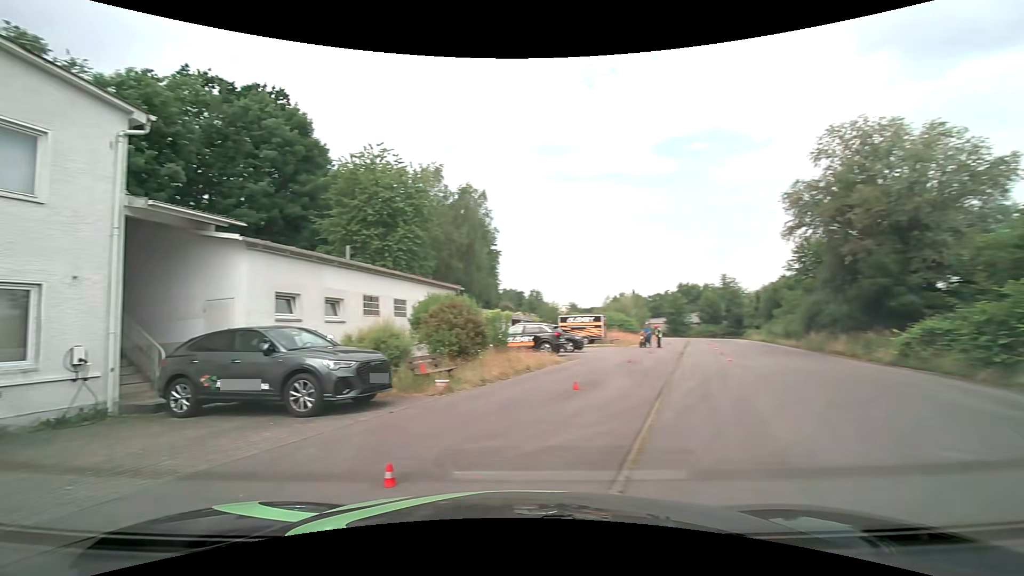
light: Day
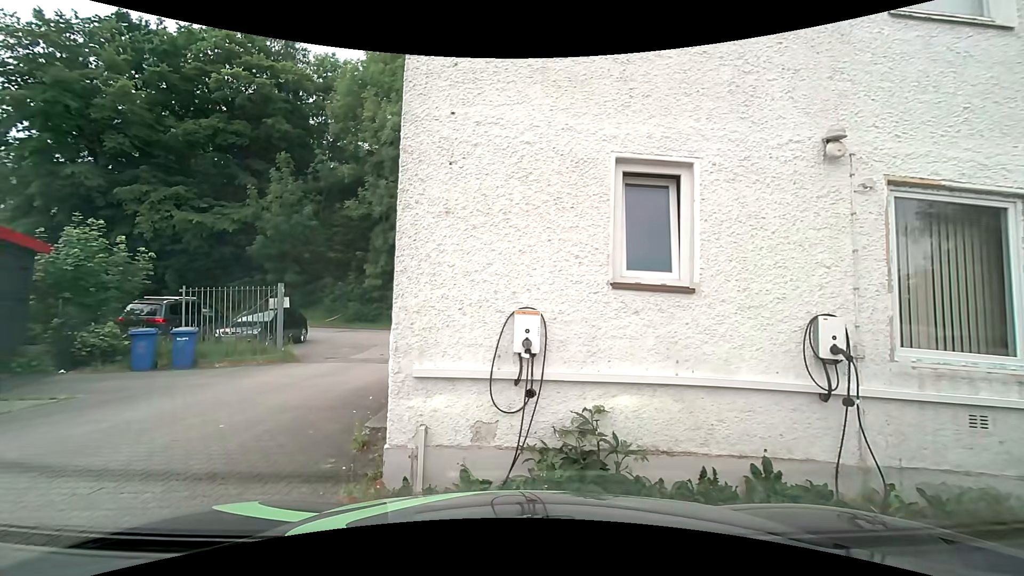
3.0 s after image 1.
(-4.4, +5.0) m; -75°
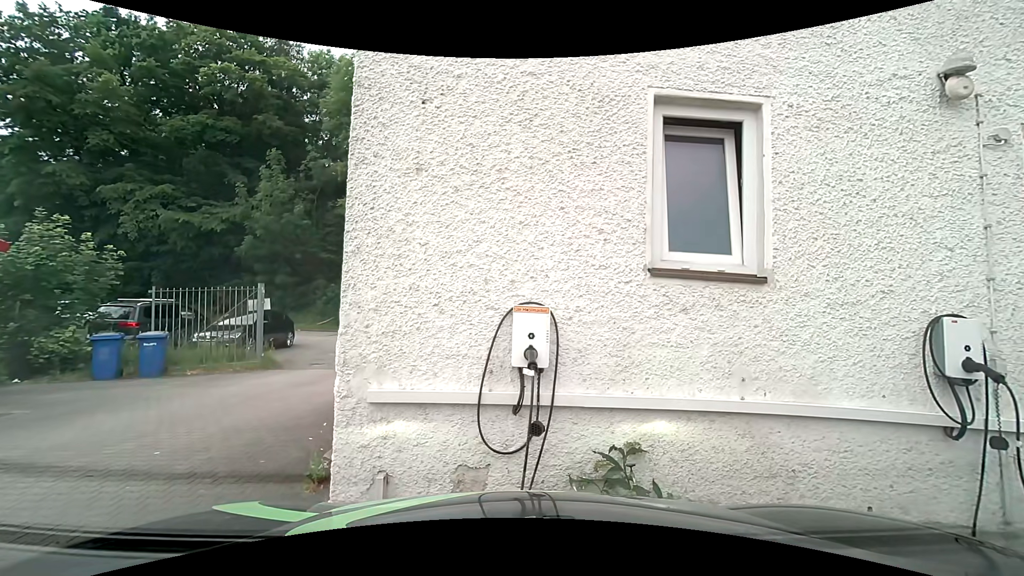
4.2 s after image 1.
(0.0, +1.1) m; 0°
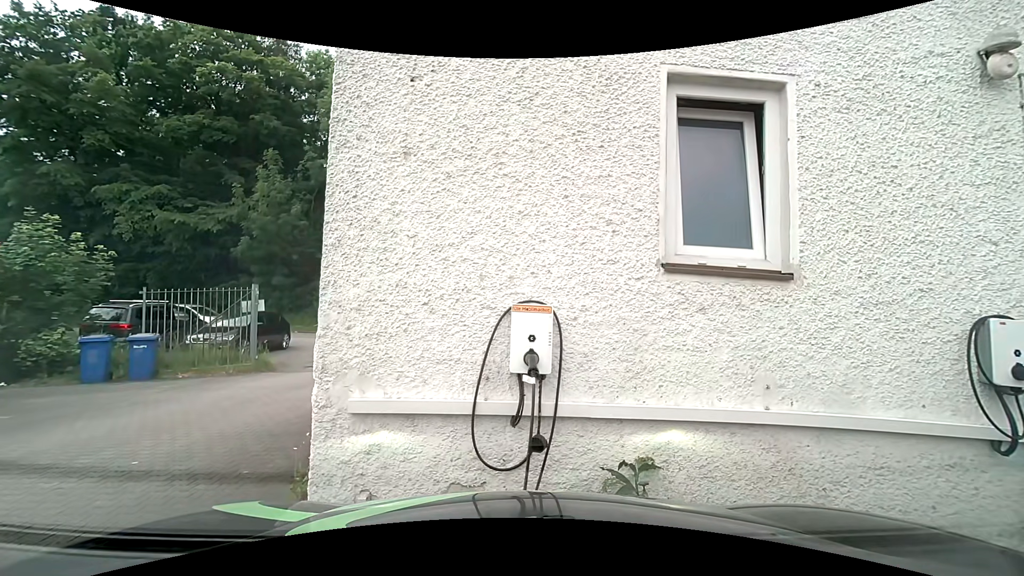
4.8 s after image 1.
(0.0, +0.3) m; 0°
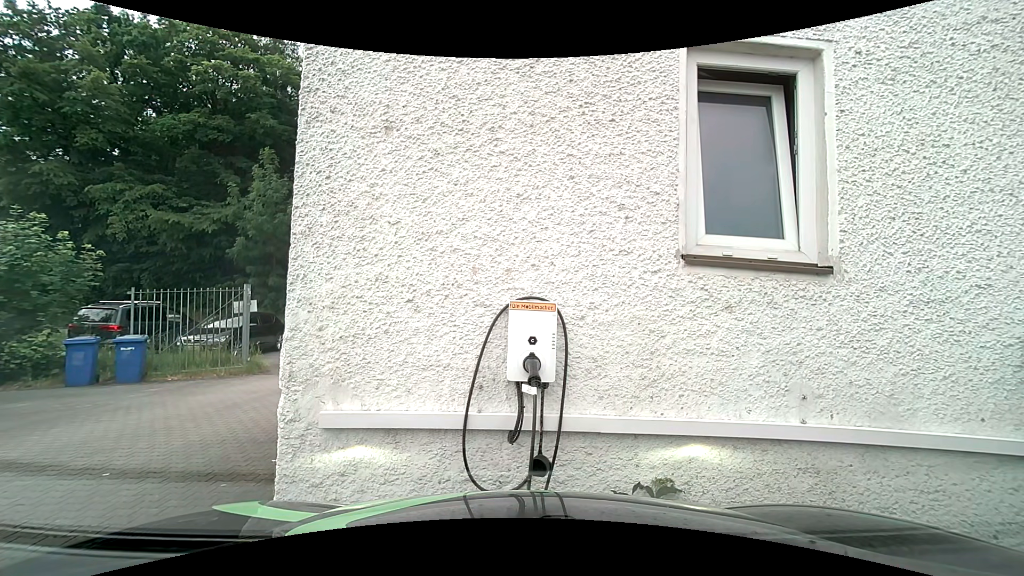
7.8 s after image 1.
(0.0, +0.4) m; 0°
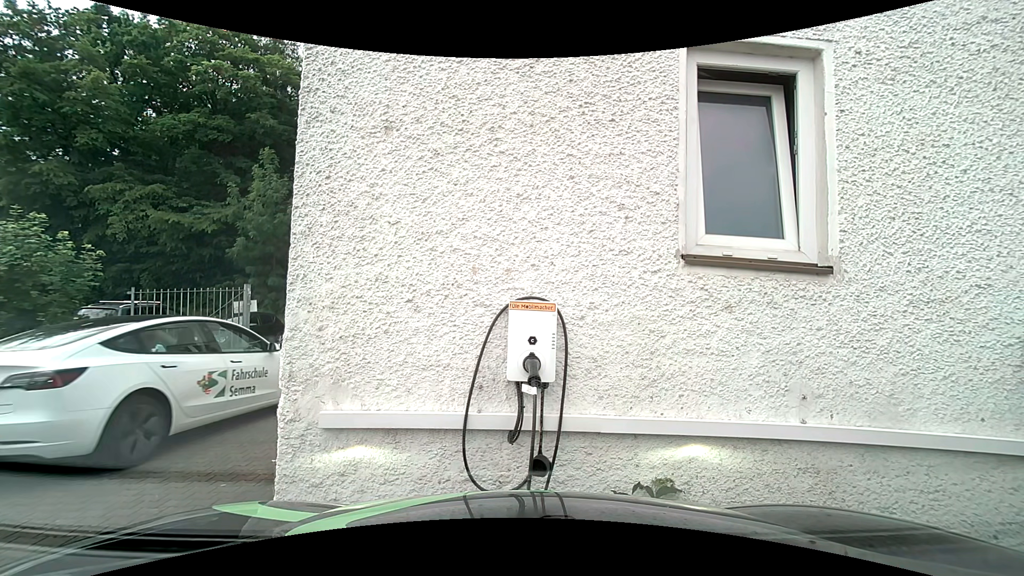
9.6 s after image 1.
(0.0, 0.0) m; 0°
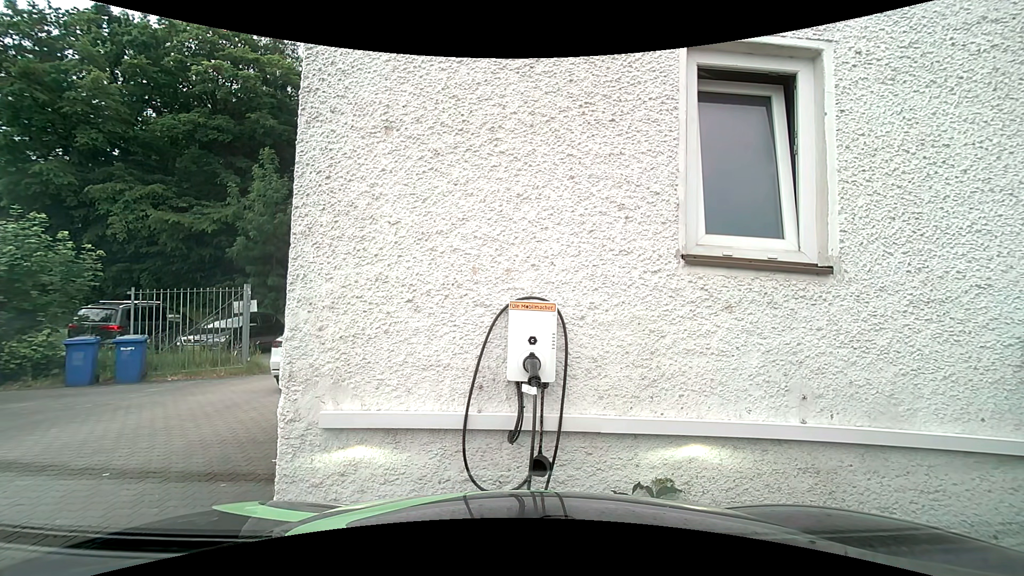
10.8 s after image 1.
(0.0, 0.0) m; 0°
